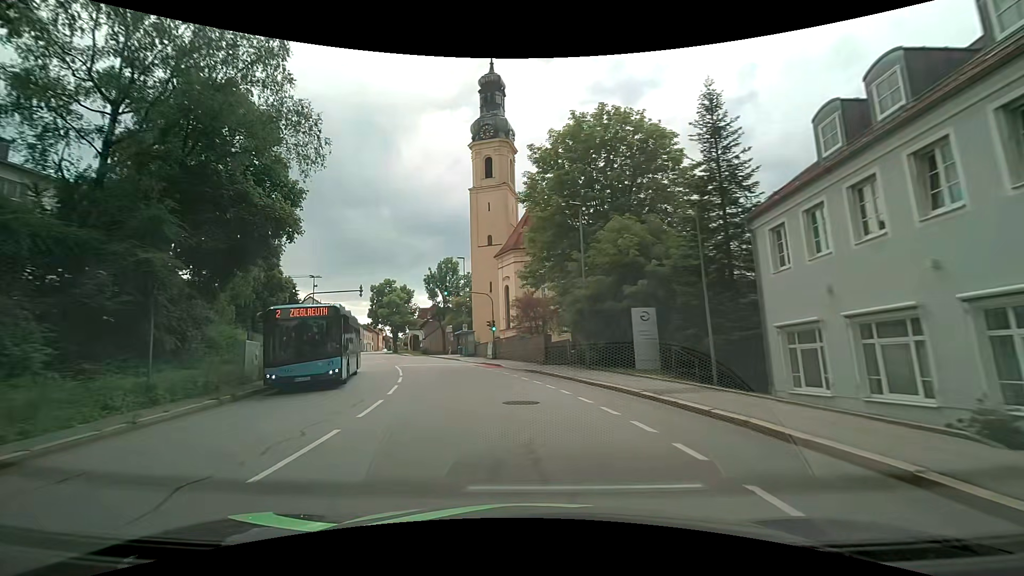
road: tertiary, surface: asphalt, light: Day
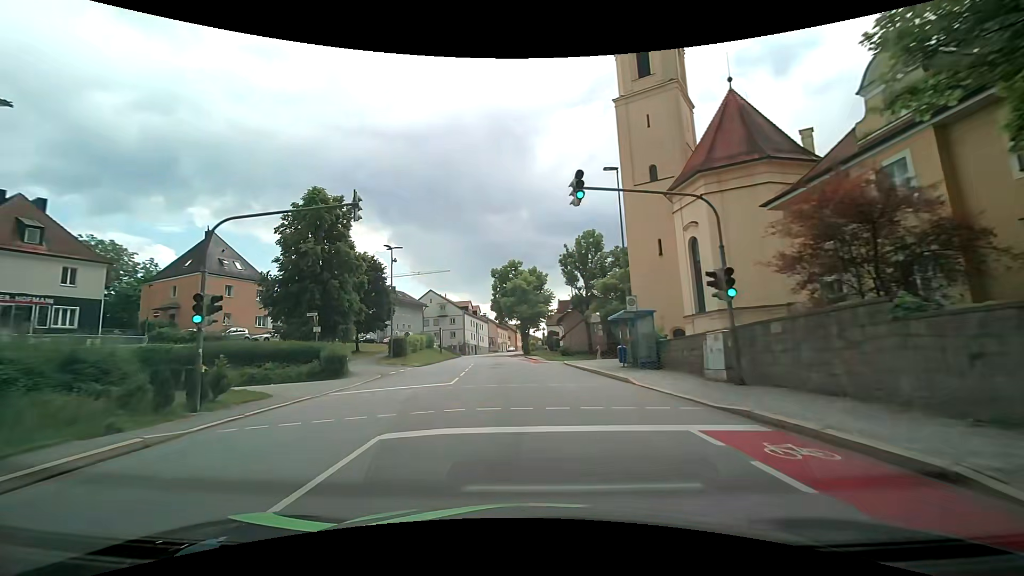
(-4.2, +25.9) m; -17°
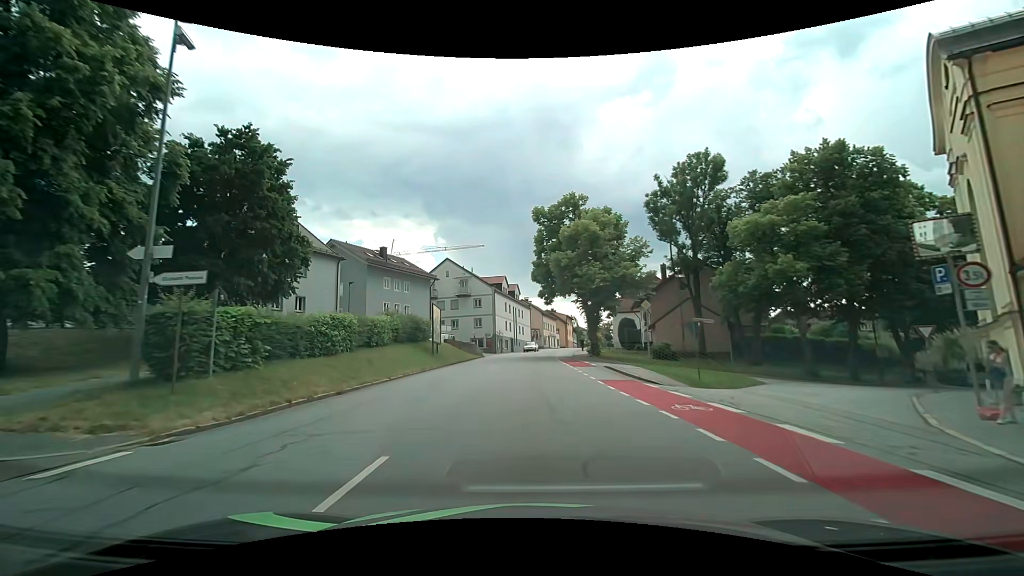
(-2.5, +33.8) m; -6°
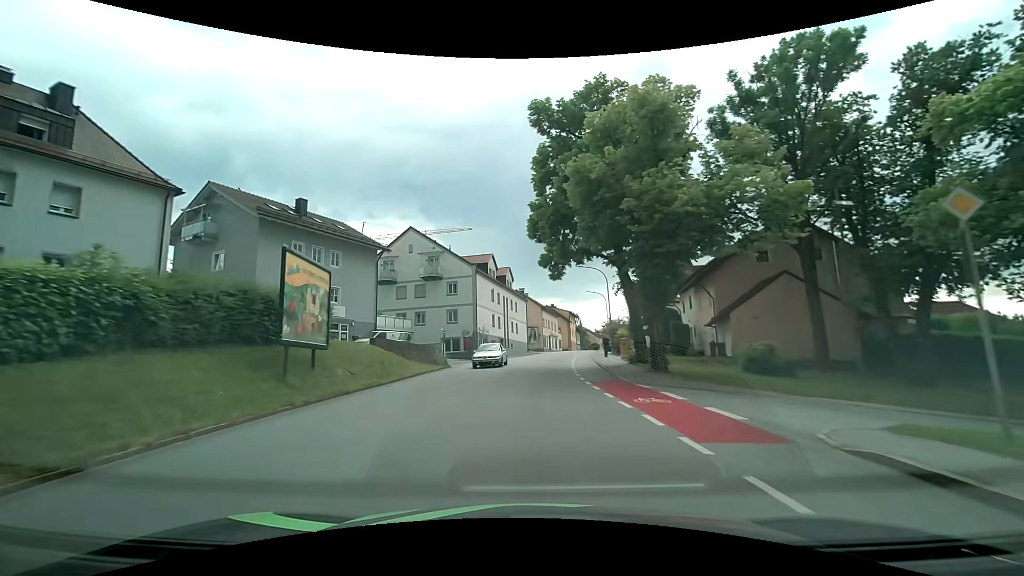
(+0.1, +21.0) m; +1°
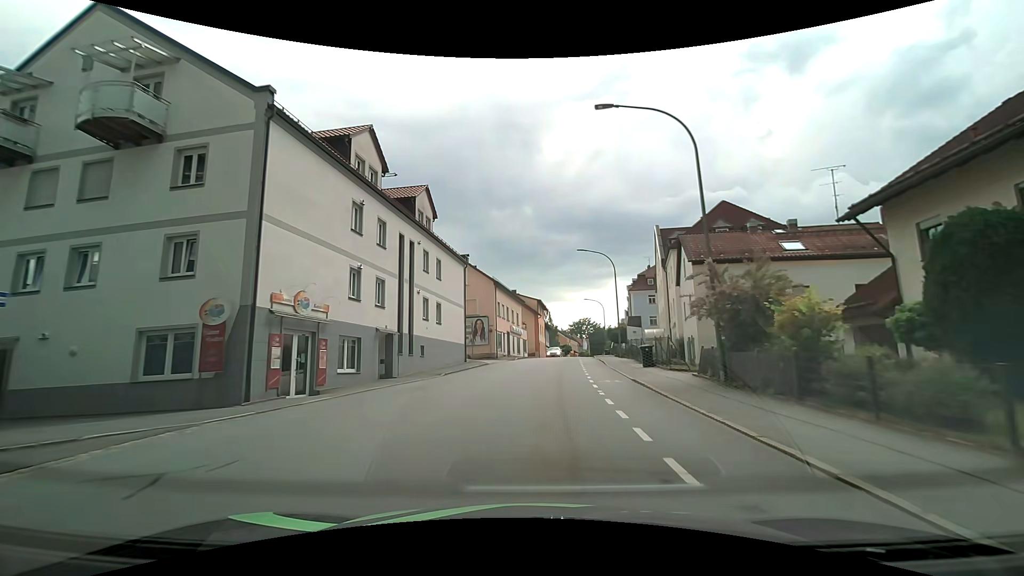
(+1.2, +35.4) m; +3°
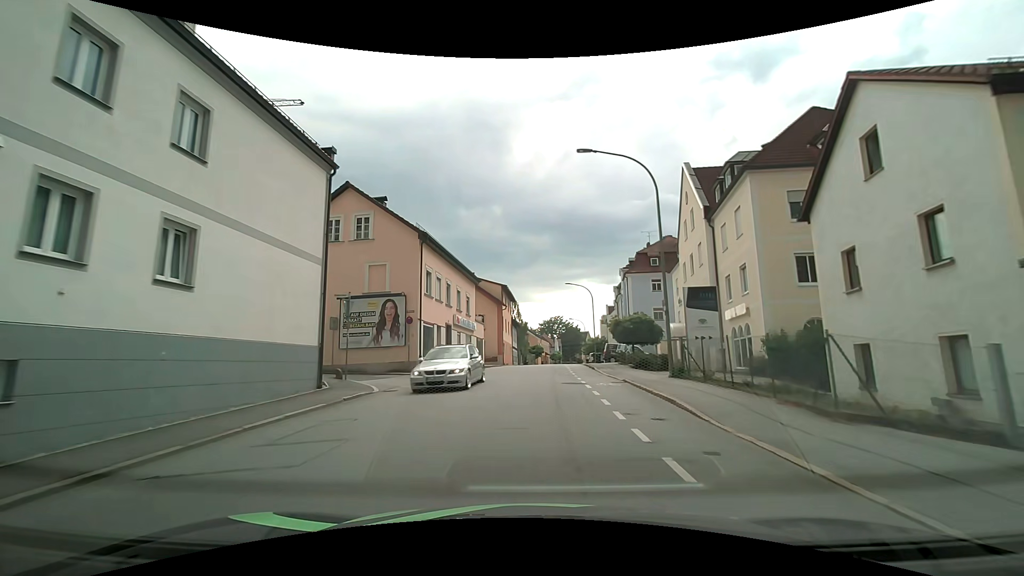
(+1.2, +21.5) m; +5°
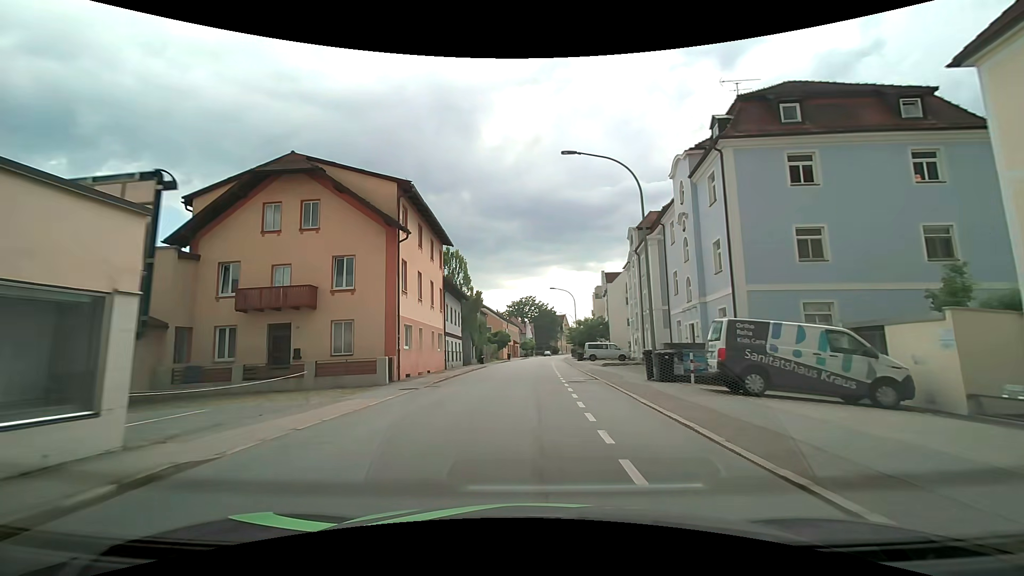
(+1.3, +36.5) m; +3°
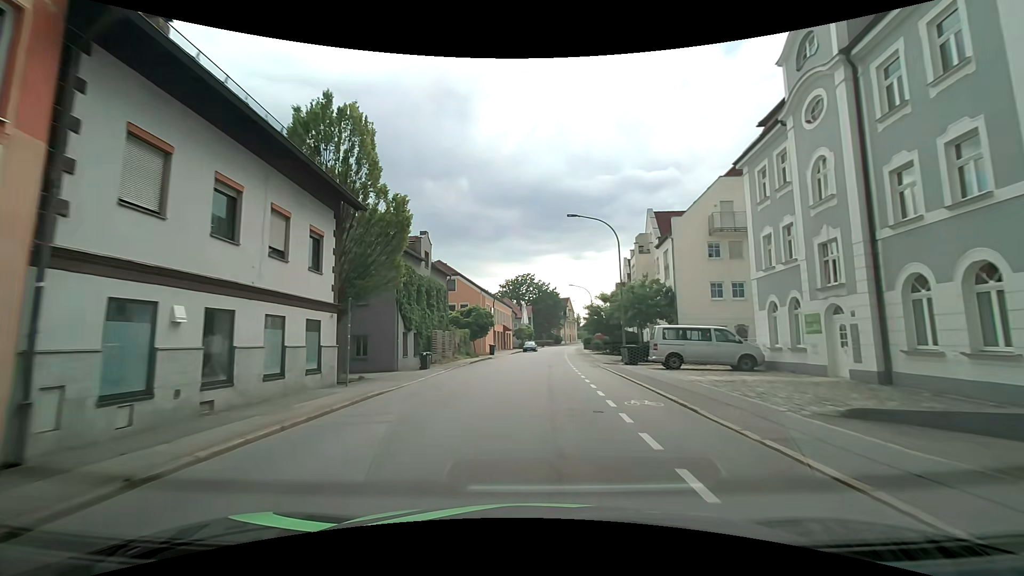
(+0.2, +30.9) m; 0°
(0, +10) (0, +20) (0, +30) (+1, +40) (+2, +50) (+3, +60) (+3, +70) (+4, +80) (+5, +90) (+6, +100) m
